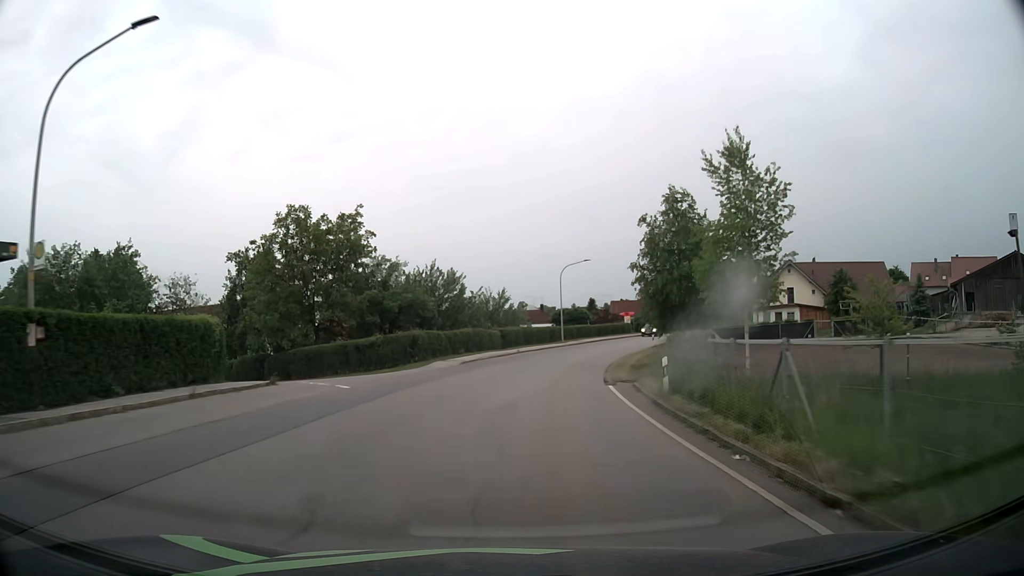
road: tertiary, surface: asphalt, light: Day
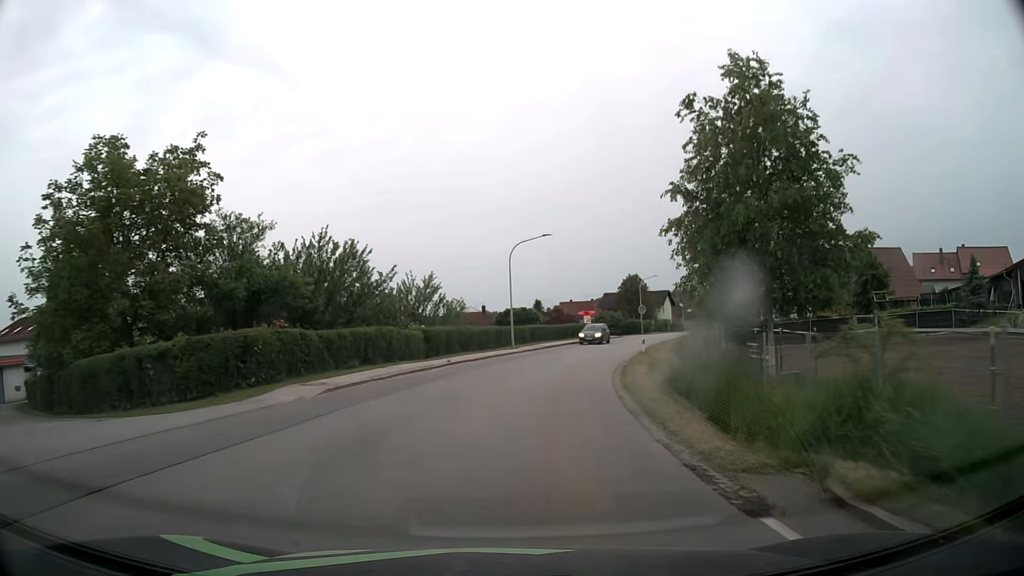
(+0.7, +16.0) m; +5°
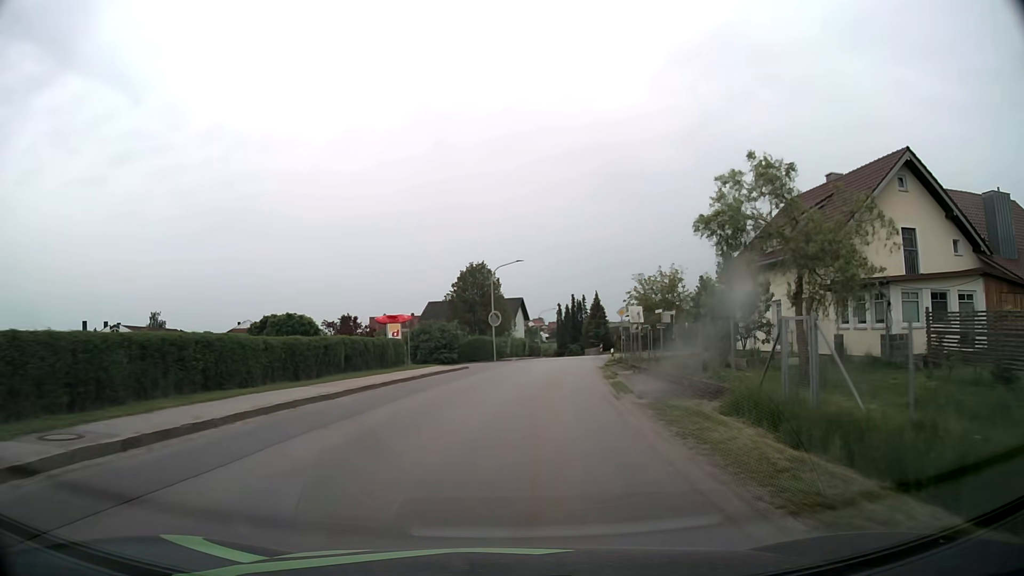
(+5.3, +39.3) m; +15°
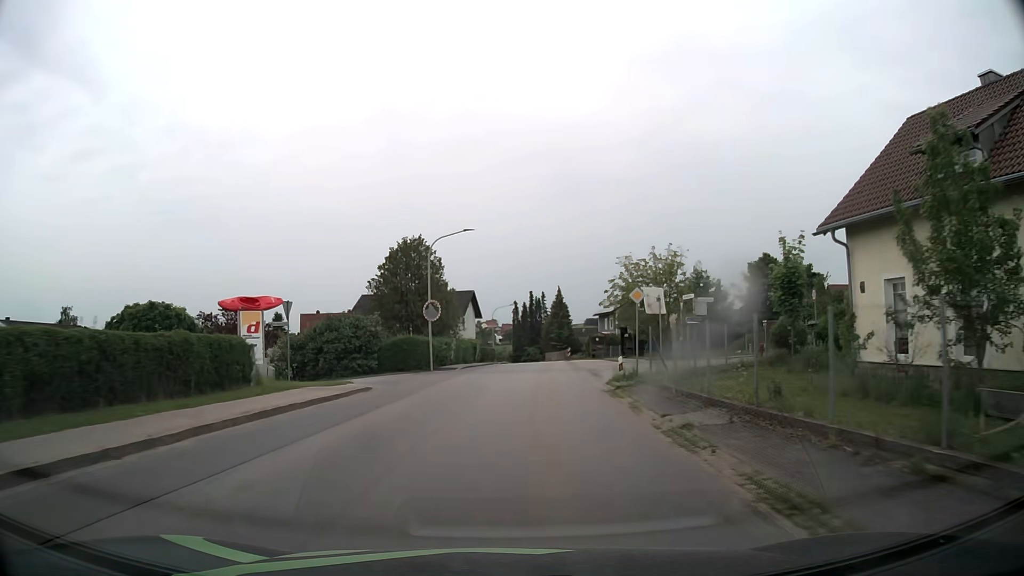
(+0.6, +15.7) m; +4°
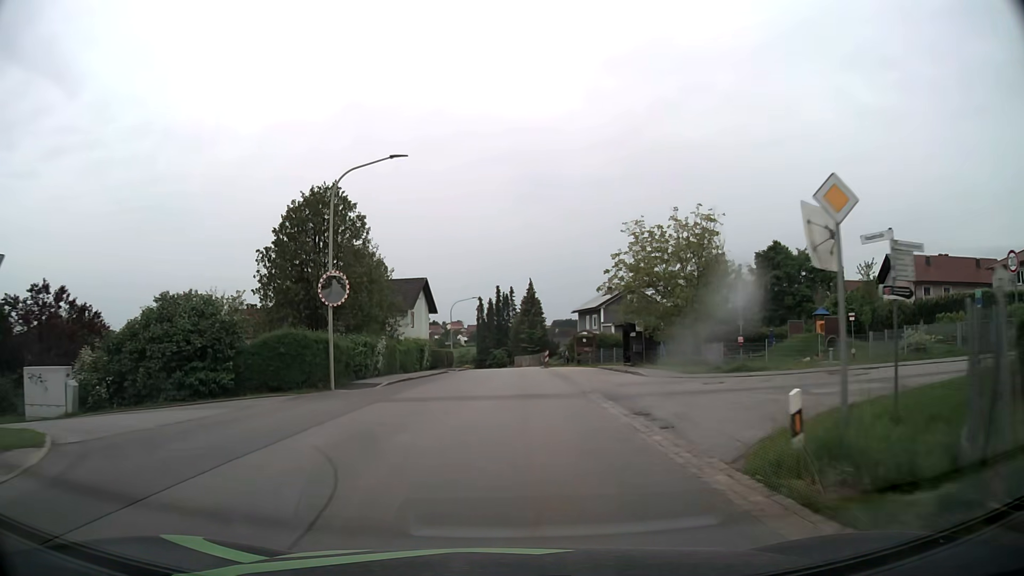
(+0.5, +15.7) m; +4°
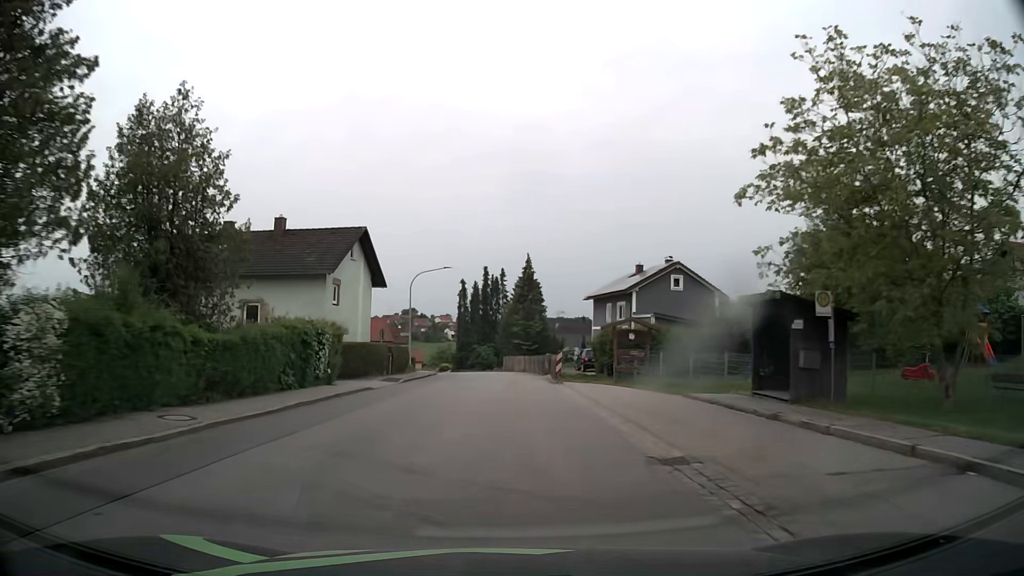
(+0.1, +23.4) m; 0°
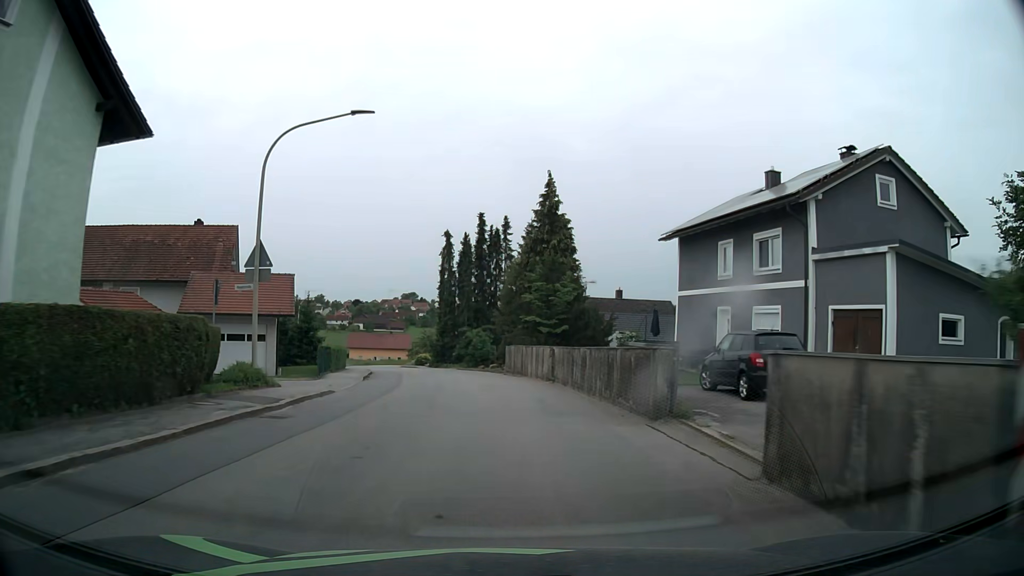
(-0.1, +29.7) m; 0°
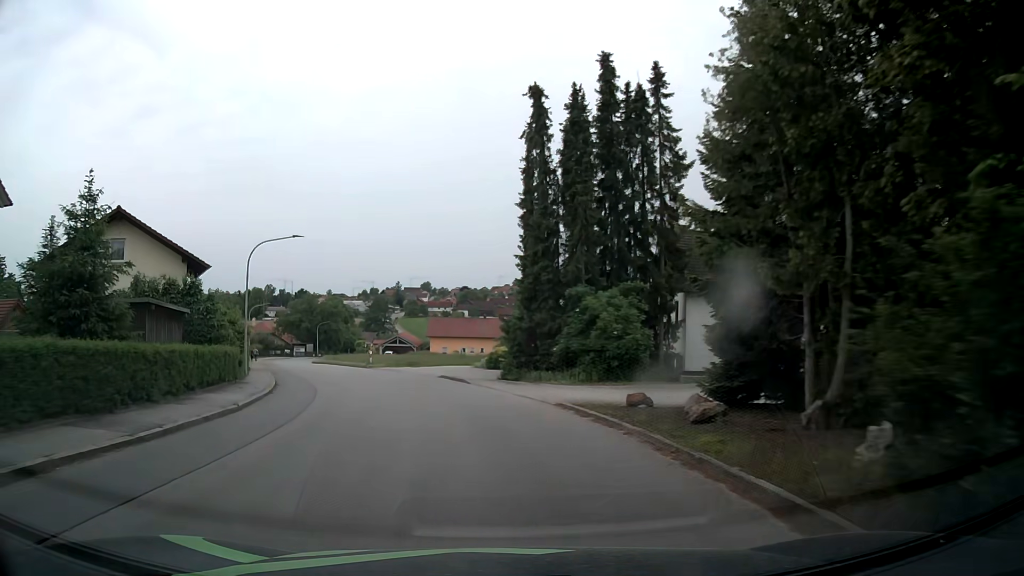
(-1.9, +34.6) m; -9°
(-1, +10) (-2, +20) (-5, +29) (-9, +39) (-13, +48) (-17, +57) (-21, +66) (-24, +76) (-28, +85) (-31, +95) m
